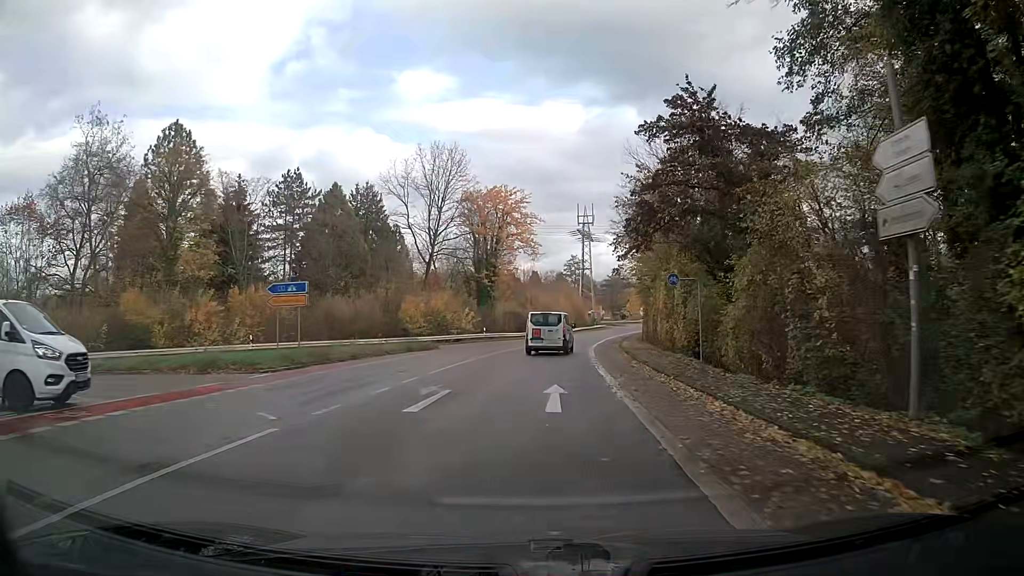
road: tertiary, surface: asphalt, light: Day
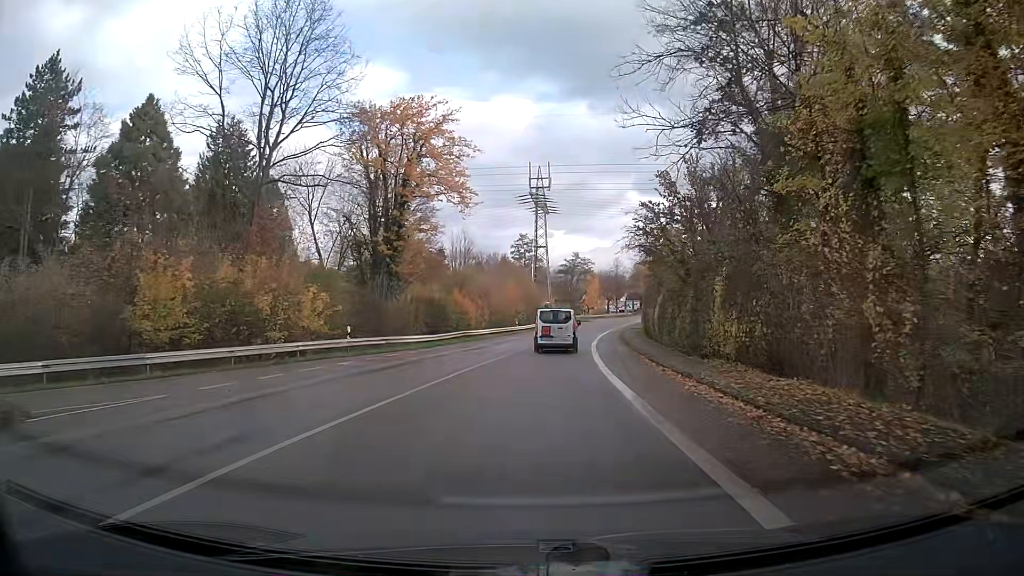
(+1.2, +33.3) m; +5°
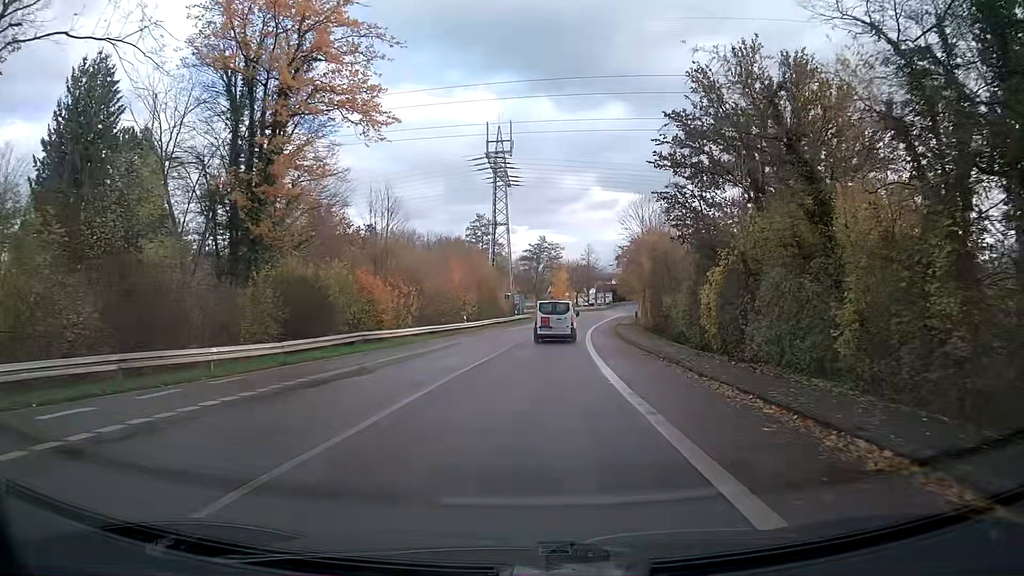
(+0.5, +20.6) m; +3°
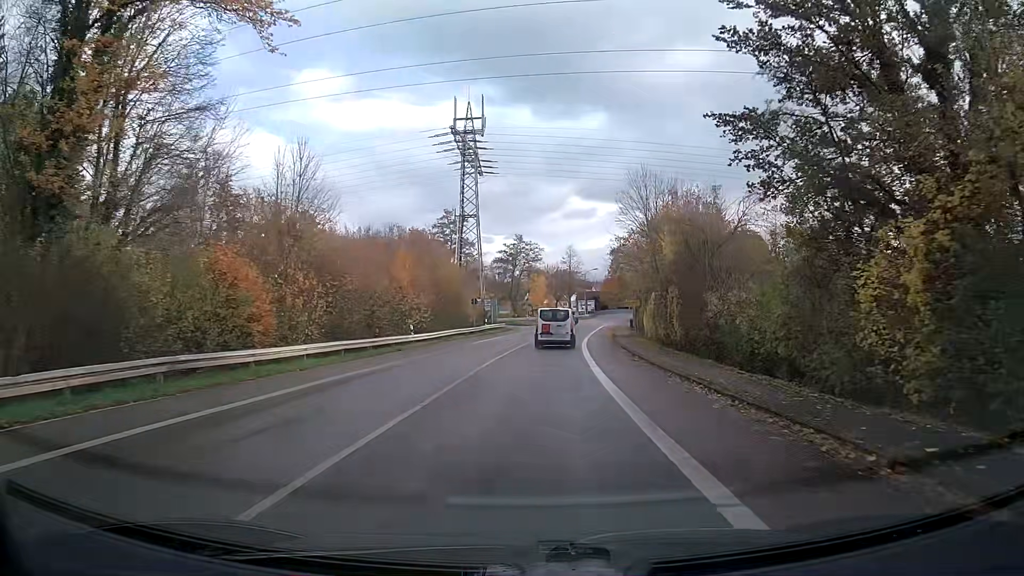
(+0.2, +14.0) m; +2°
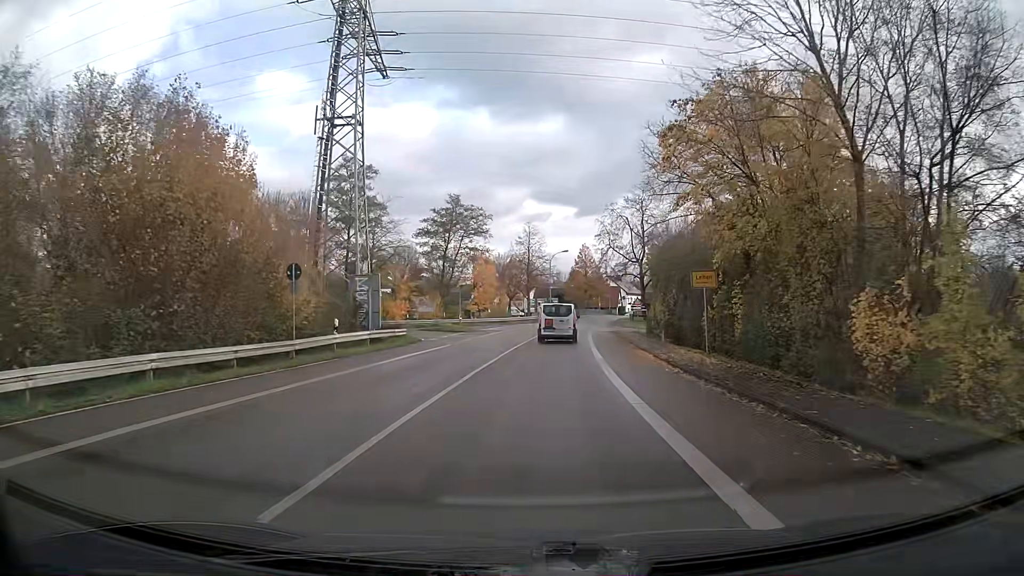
(+1.4, +36.4) m; +4°
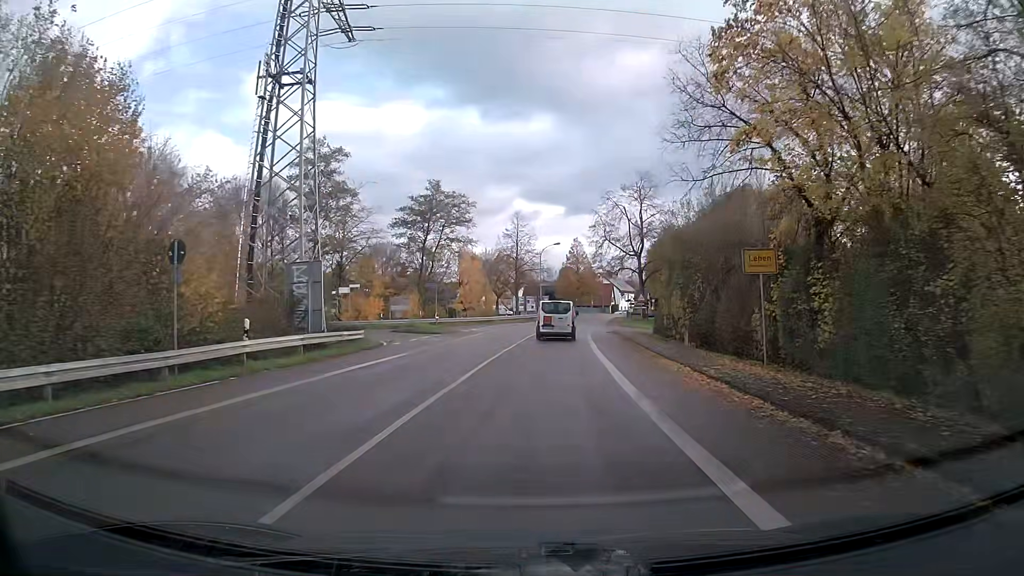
(+0.1, +7.2) m; +1°
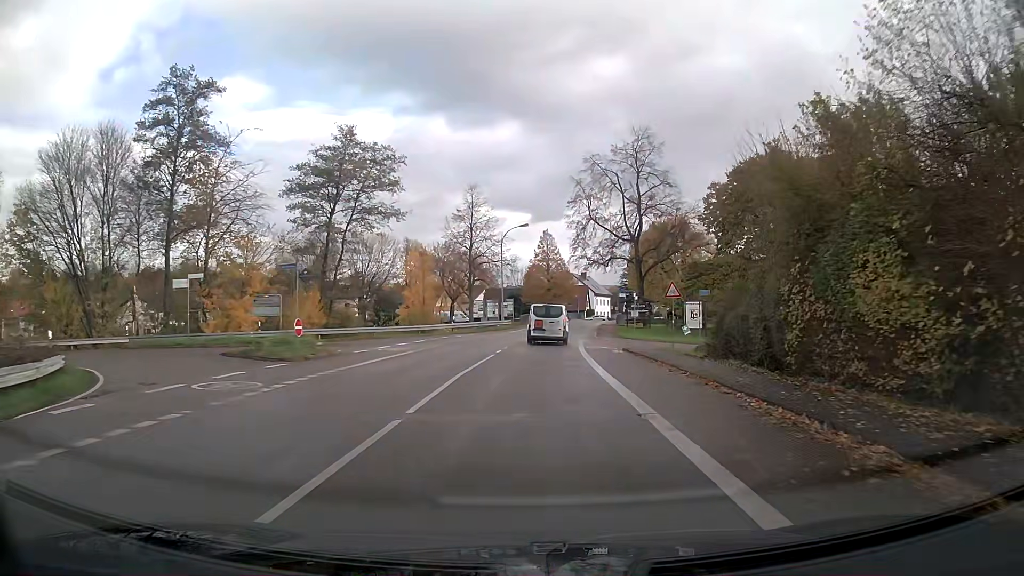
(+0.5, +21.3) m; +3°
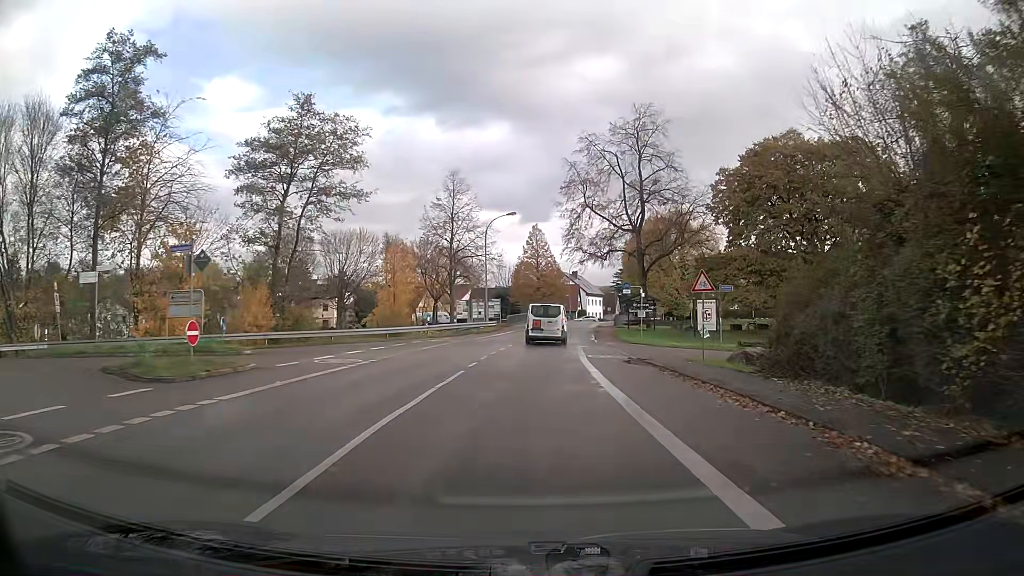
(+0.1, +6.9) m; +1°
